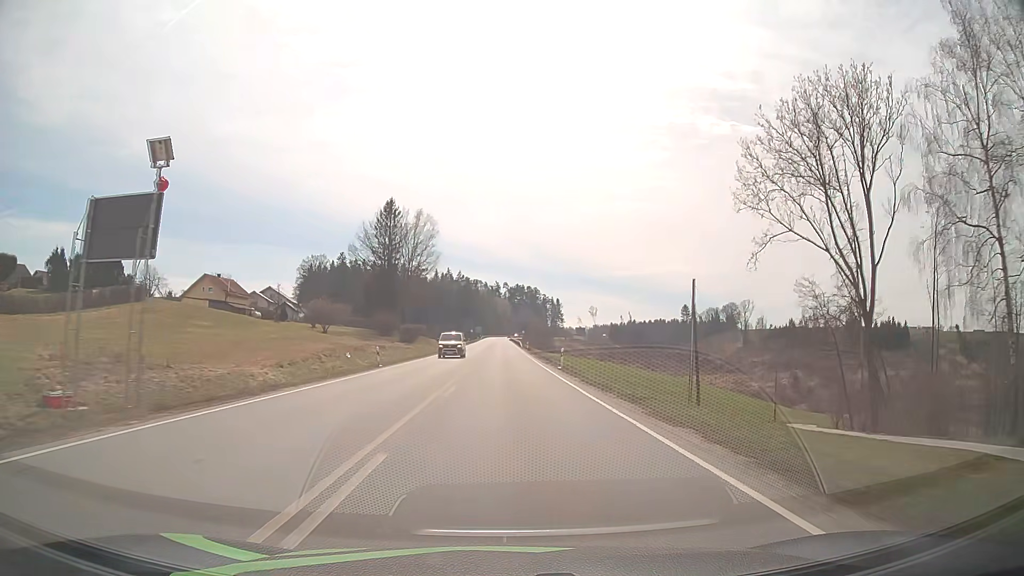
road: primary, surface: asphalt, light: Day
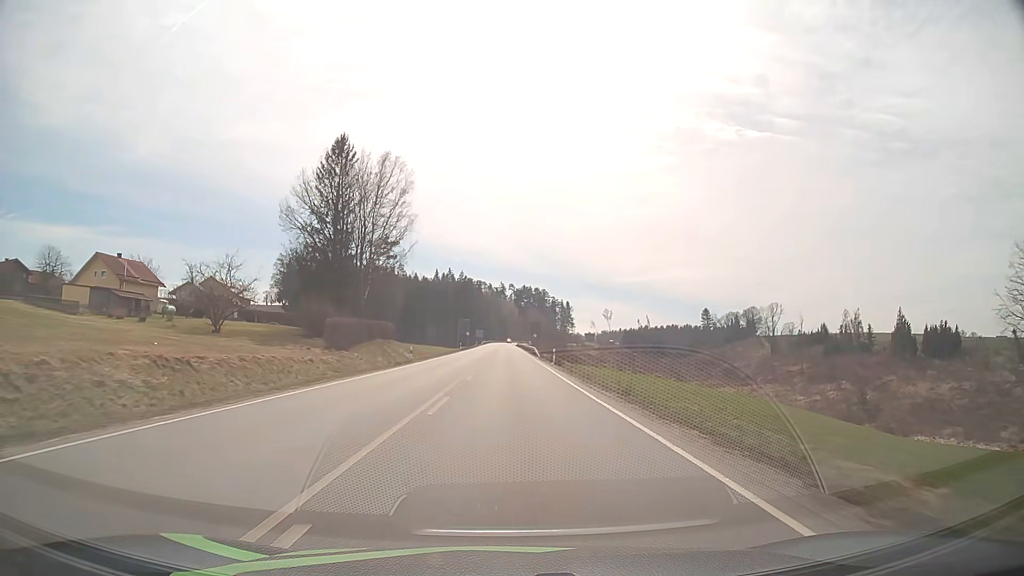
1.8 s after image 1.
(-0.2, +39.5) m; -1°
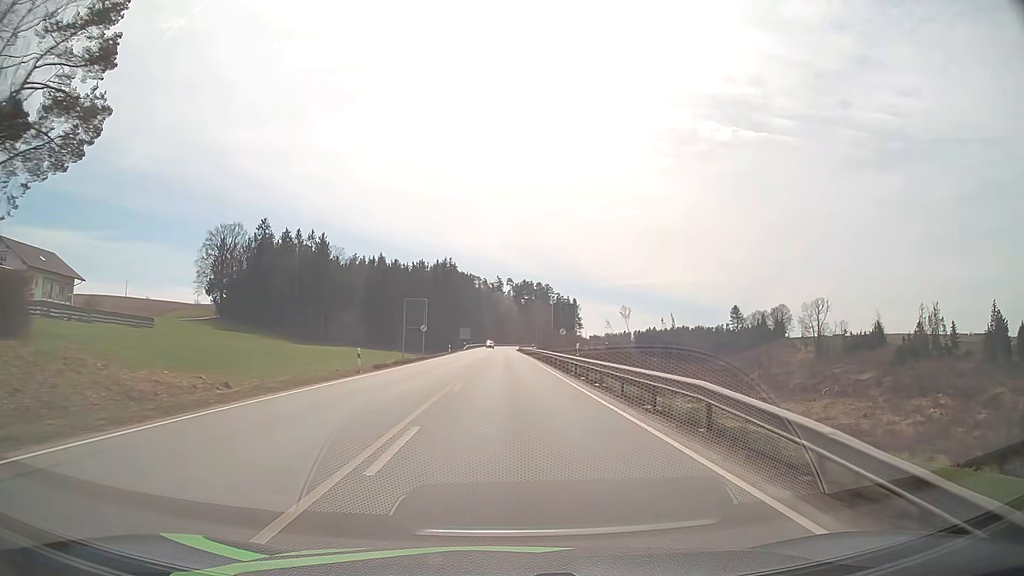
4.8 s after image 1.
(+0.3, +66.3) m; 0°
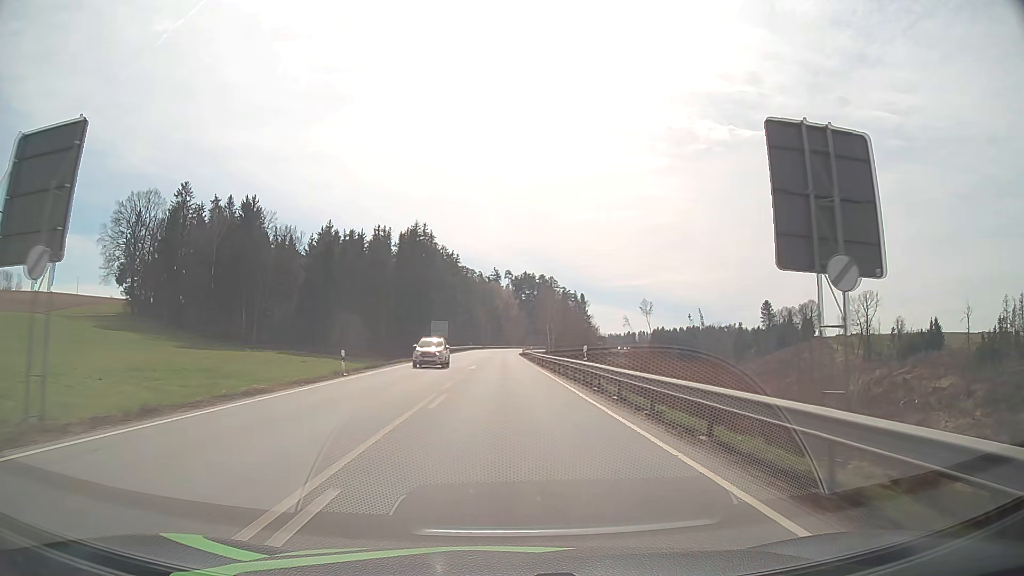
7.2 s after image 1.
(0.0, +52.9) m; 0°
(0, +10) (0, +20) (0, +30) (0, +40) (0, +50) (0, +60) (0, +70) (0, +80) (0, +90) (0, +100) m
